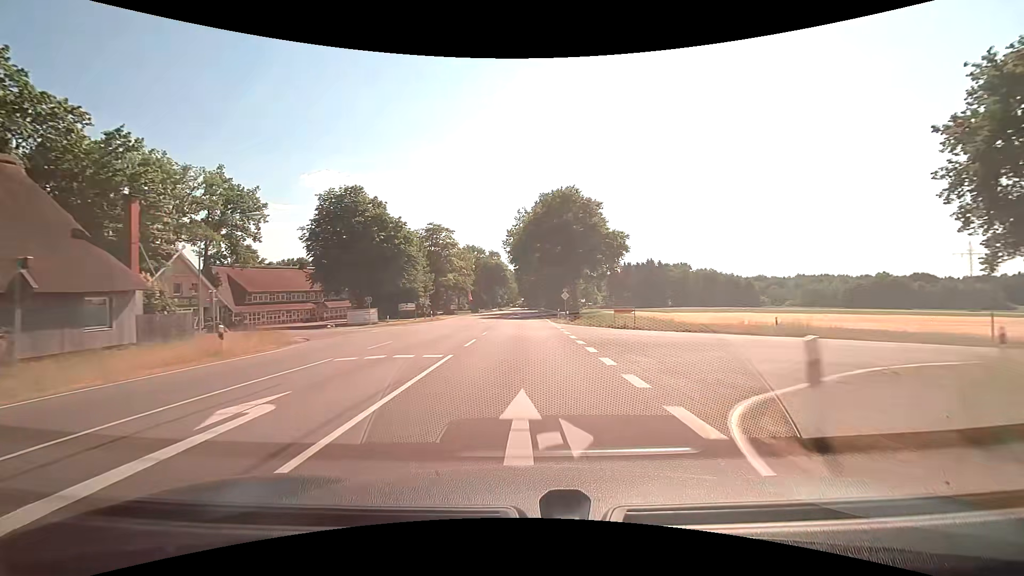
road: primary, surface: asphalt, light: Day
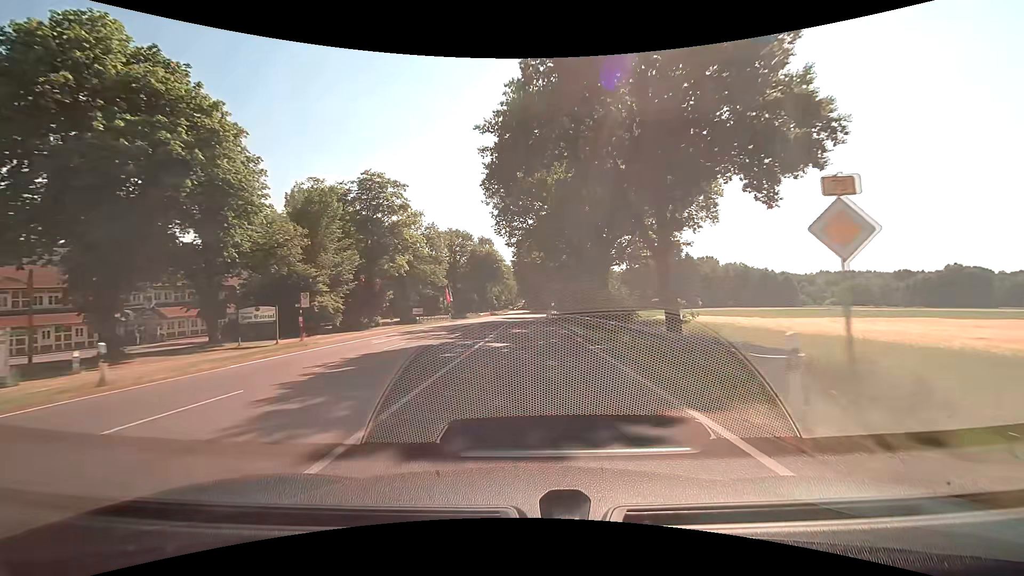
(-0.1, +42.7) m; 0°
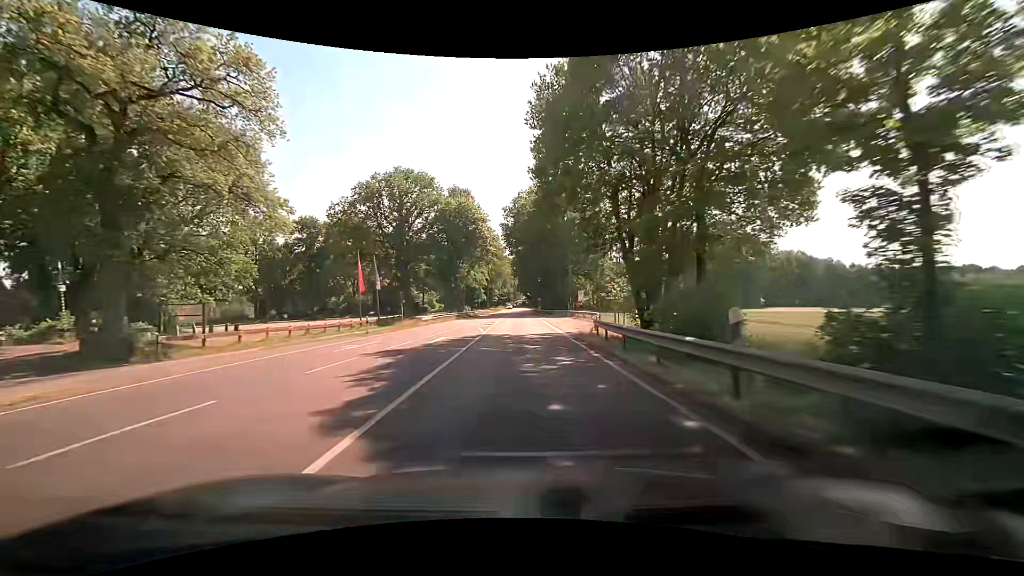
(+0.1, +56.0) m; -1°
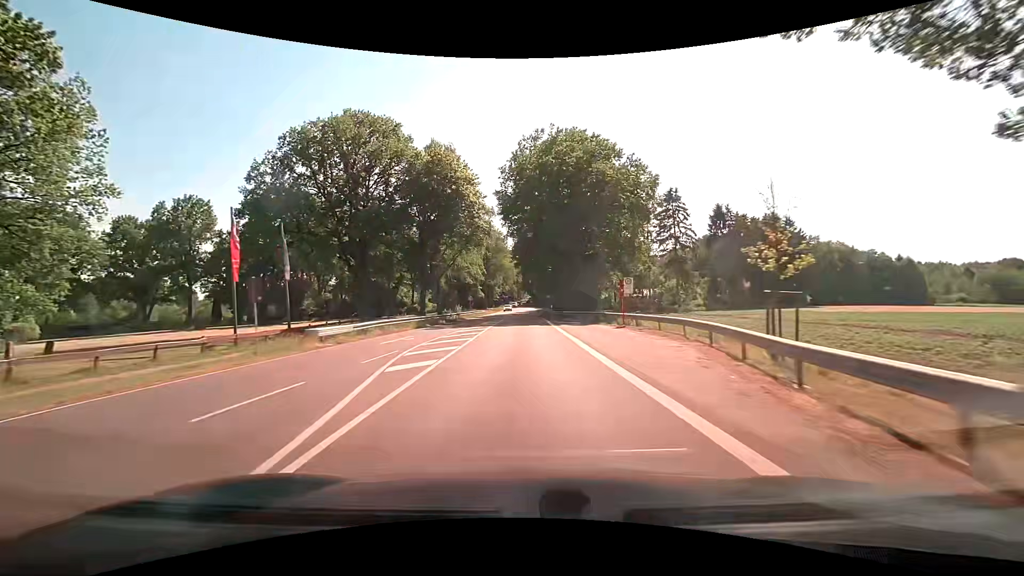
(+0.2, +22.6) m; 0°
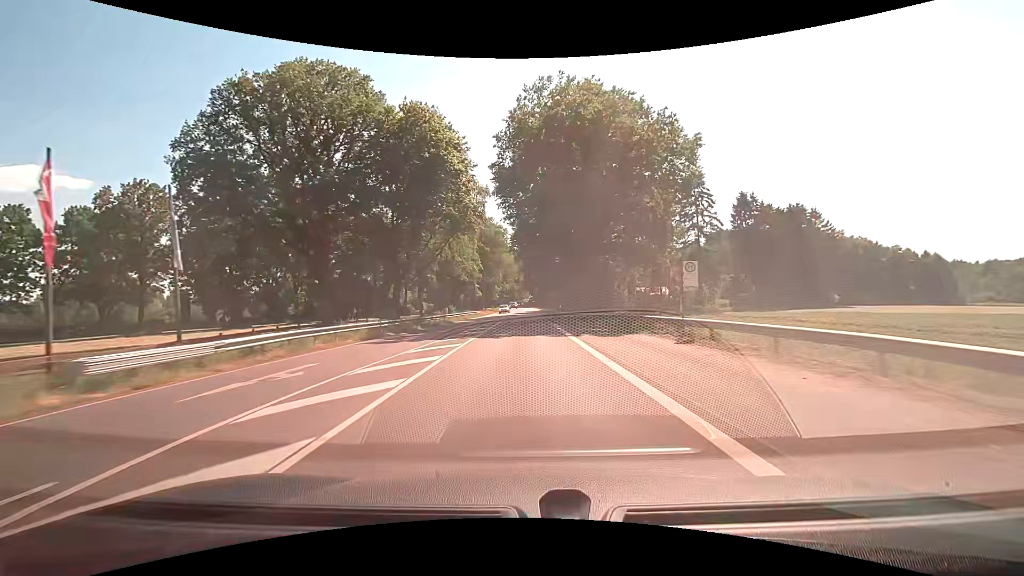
(0.0, +11.2) m; +1°
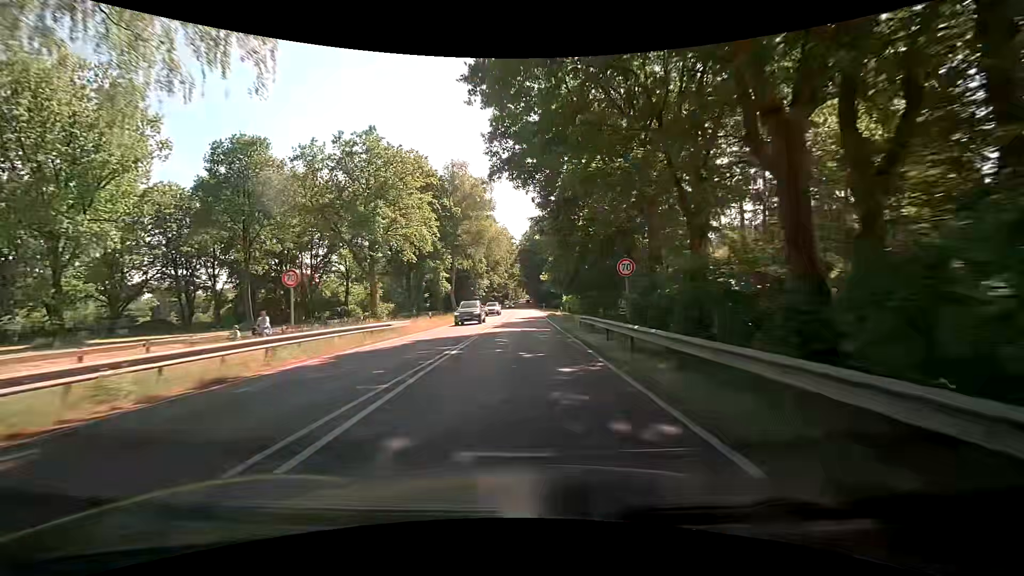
(-0.6, +43.8) m; 0°
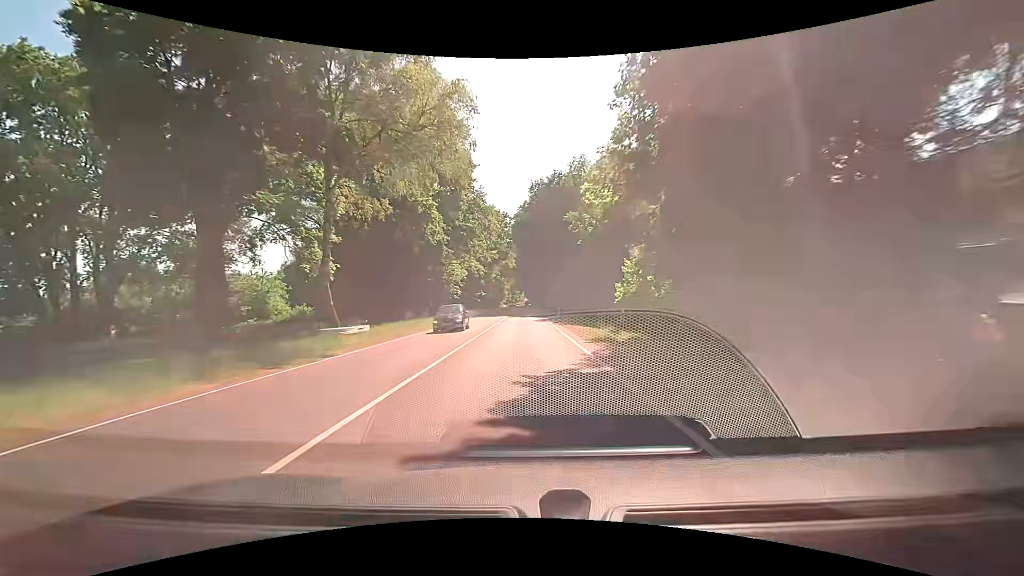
(+0.1, +43.2) m; 0°
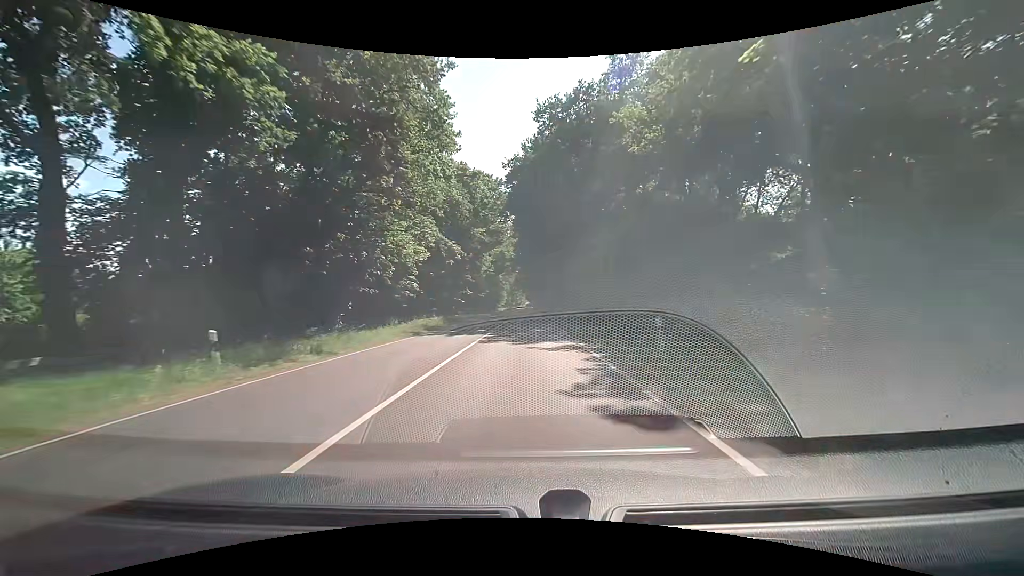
(+0.2, +32.3) m; 0°
(0, +10) (0, +20) (0, +30) (0, +40) (0, +50) (0, +60) (+1, +70) (+1, +80) (+1, +90) (+1, +100) m
